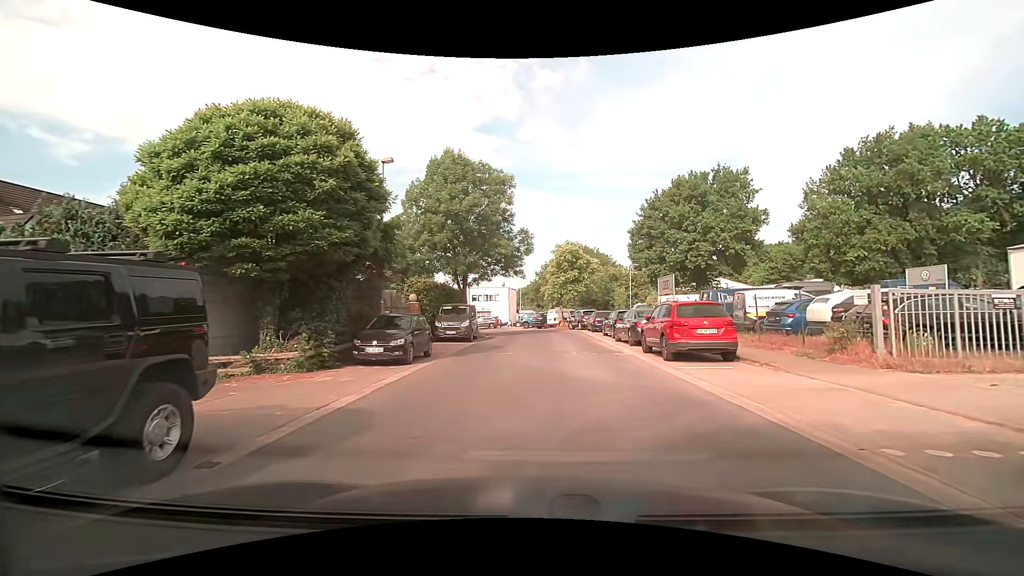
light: Day
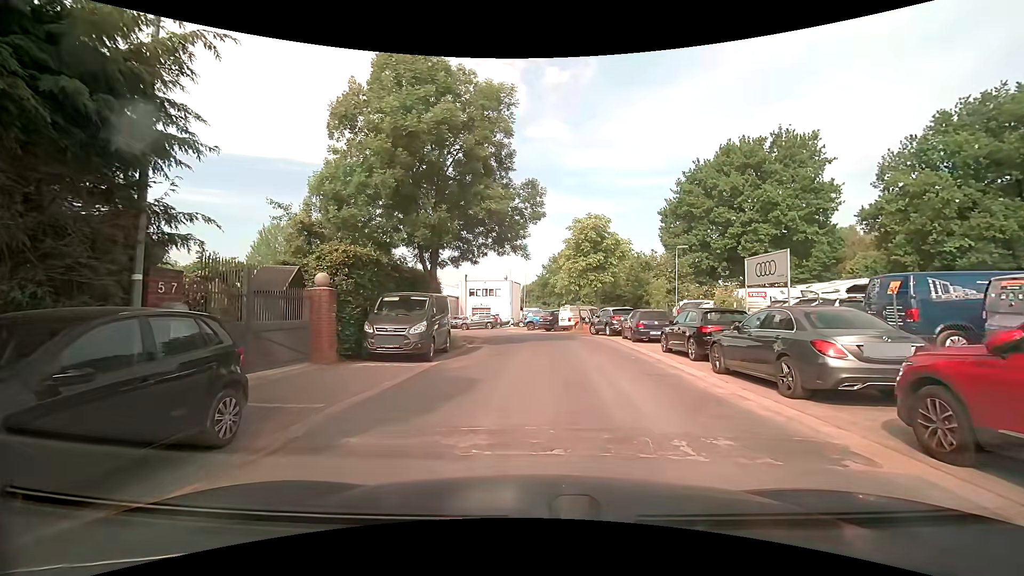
(-0.2, +11.4) m; -1°
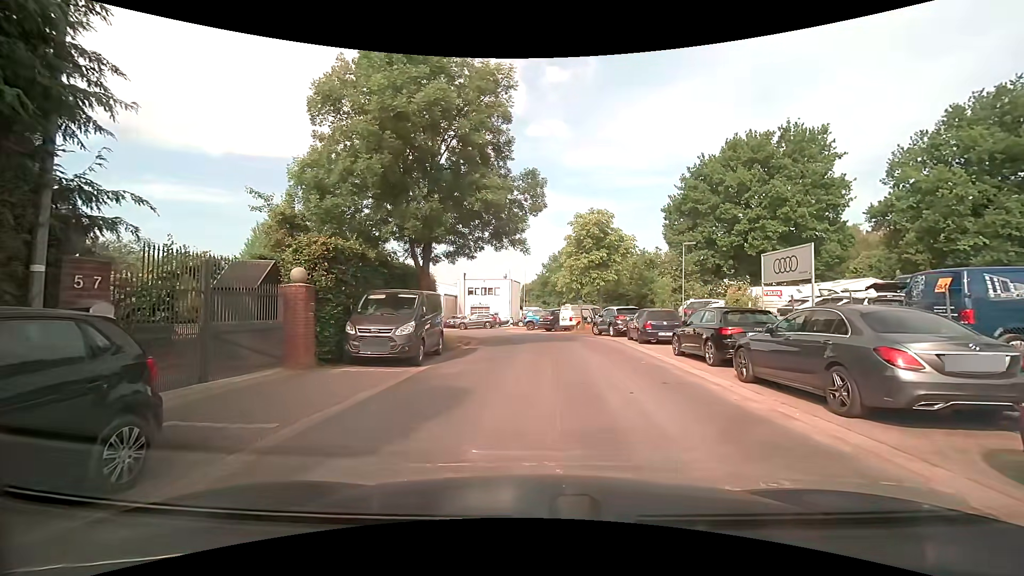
(0.0, +1.3) m; 0°
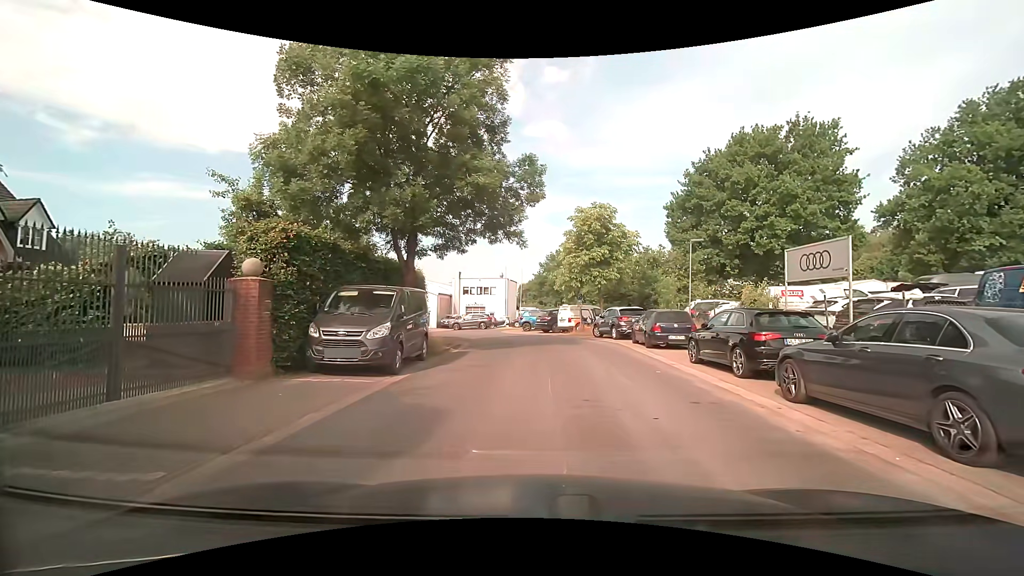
(0.0, +1.8) m; +1°
